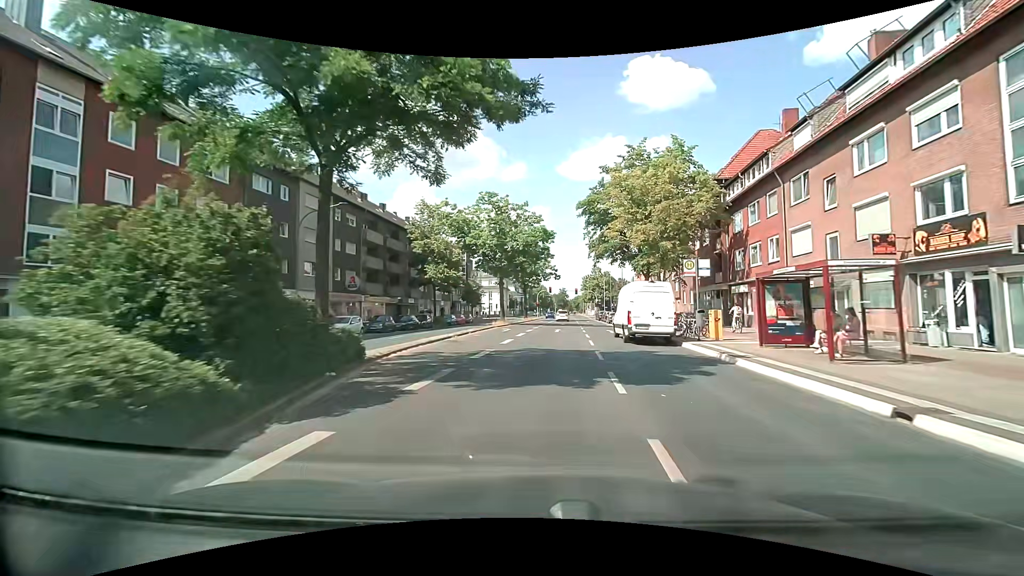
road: secondary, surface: asphalt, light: Day
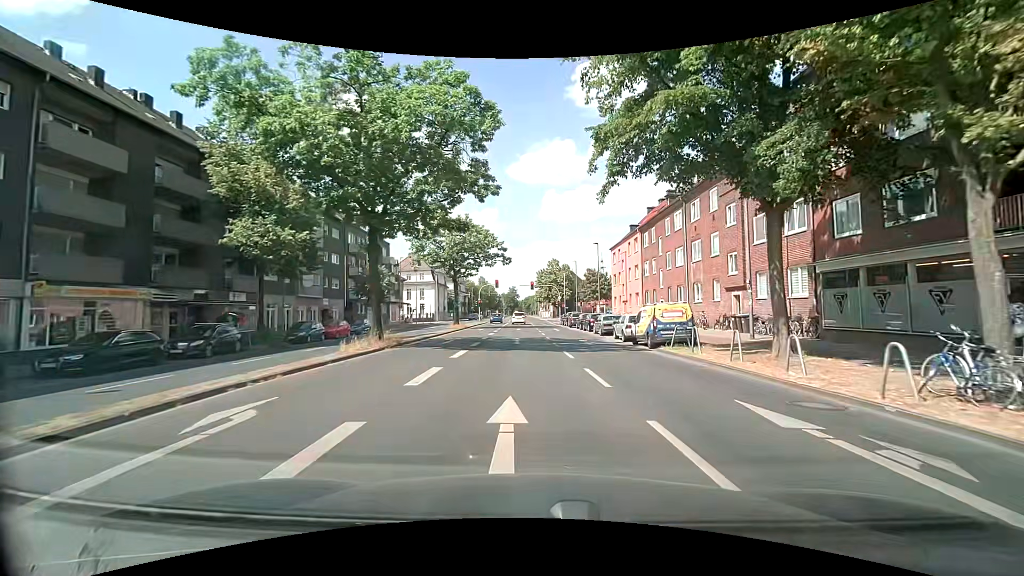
(+1.2, +28.8) m; +5°
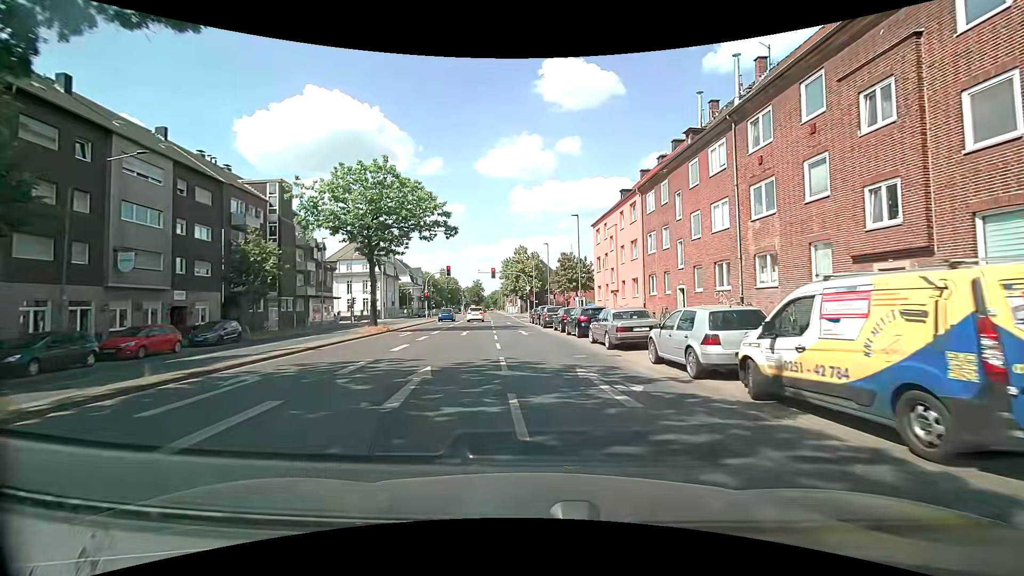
(+0.7, +16.2) m; +3°
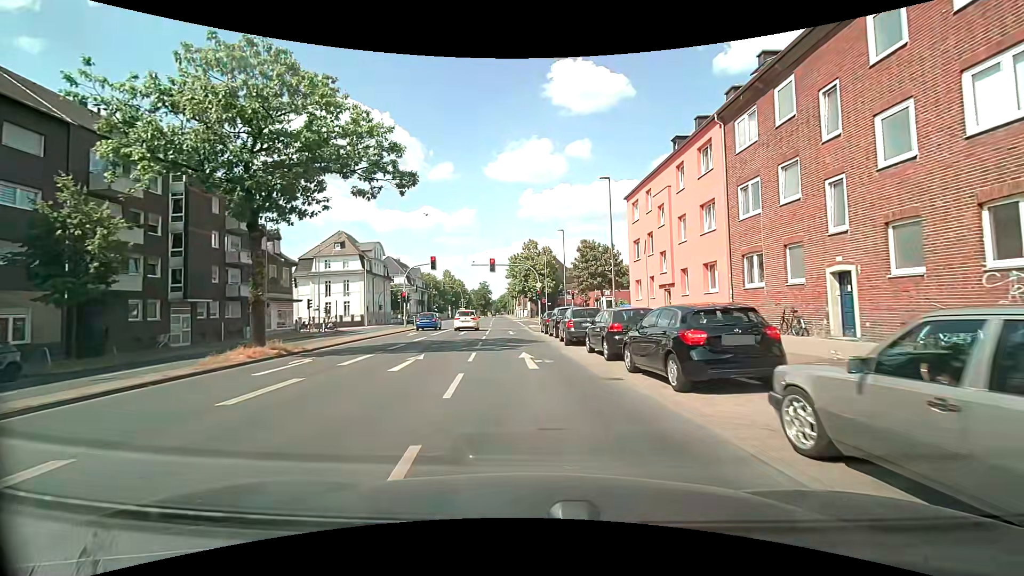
(+0.1, +14.9) m; 0°
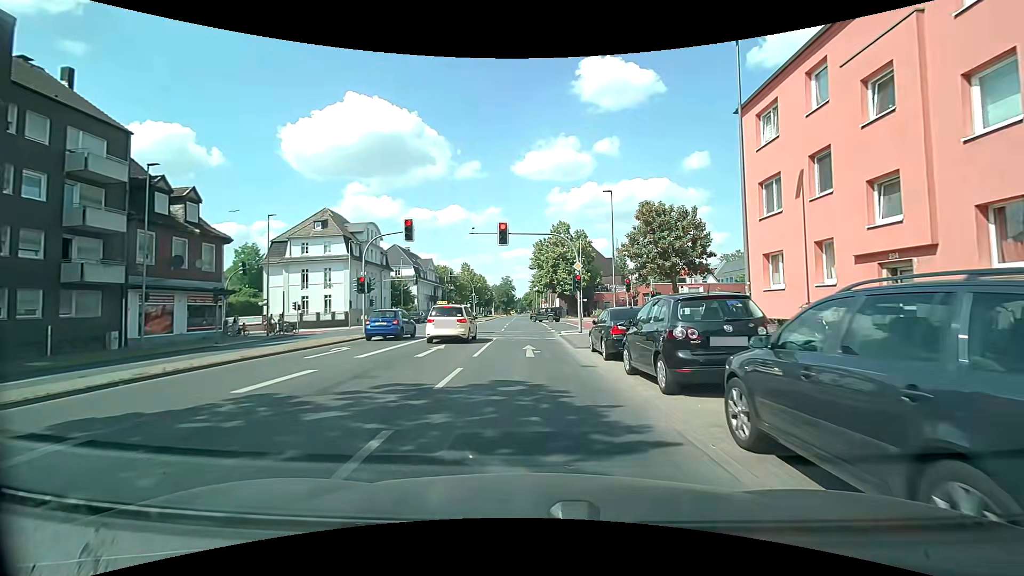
(-0.4, +17.4) m; -2°
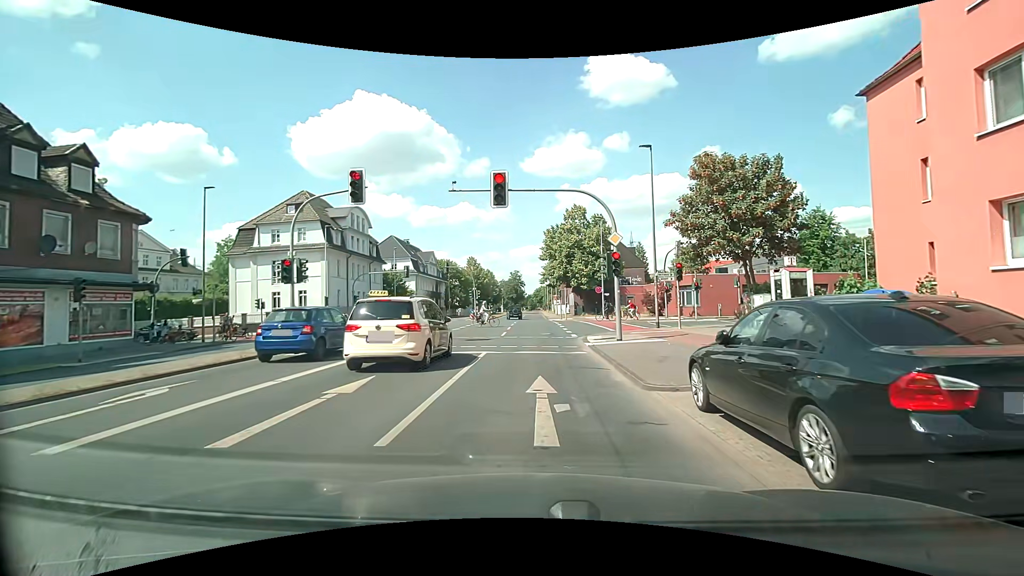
(-0.2, +9.7) m; -1°
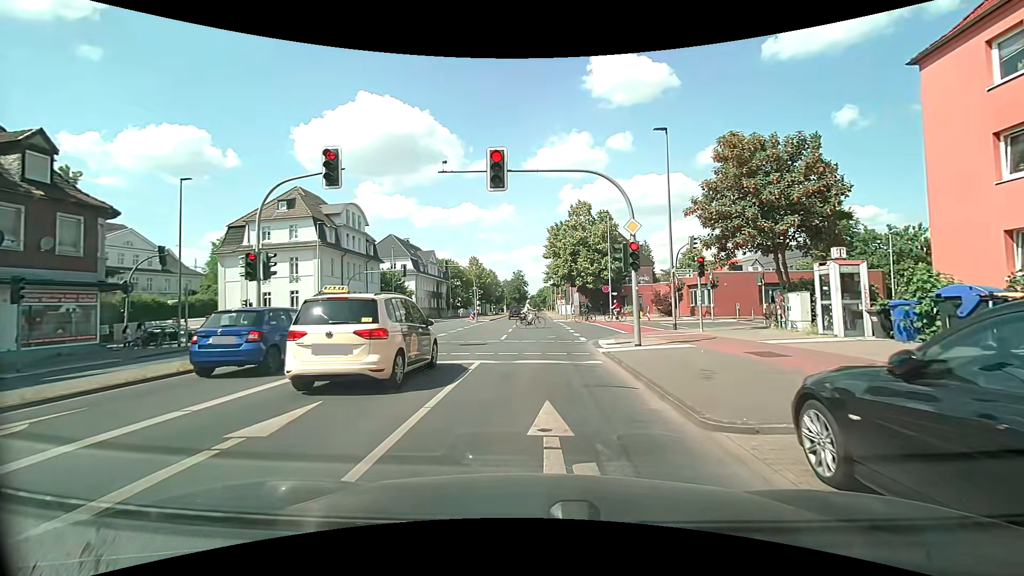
(0.0, +2.6) m; -1°
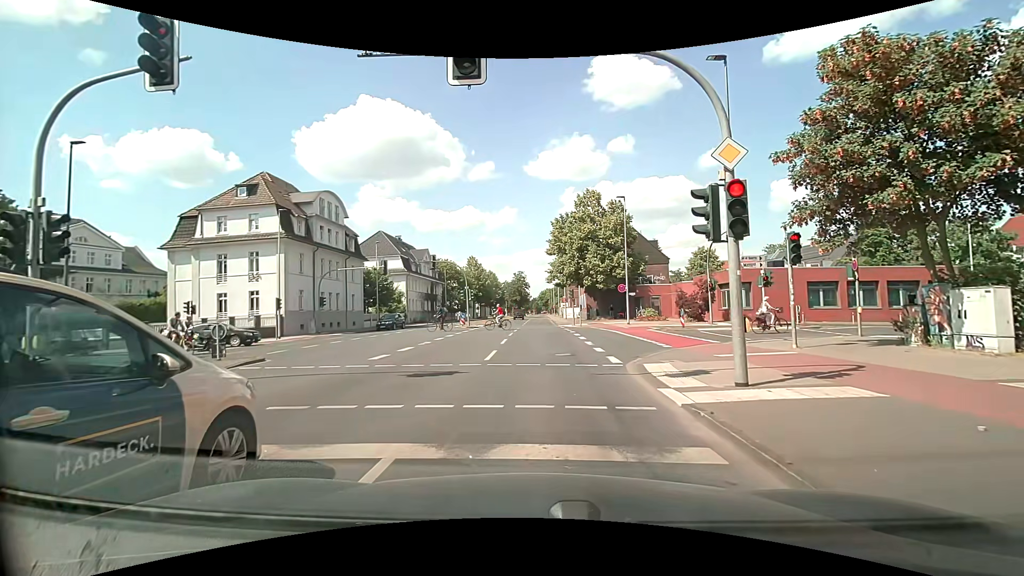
(0.0, +7.4) m; 0°
(0, +10) (0, +20) (0, +30) (0, +40) (0, +50) (0, +60) (0, +70) (+1, +80) (+1, +90) (+1, +100) m
